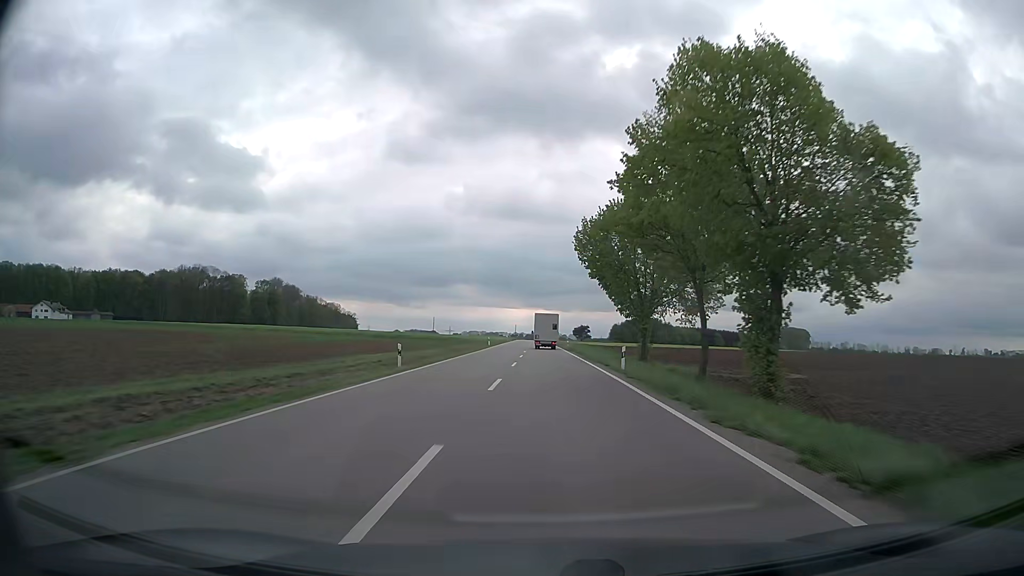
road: secondary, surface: asphalt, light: Day
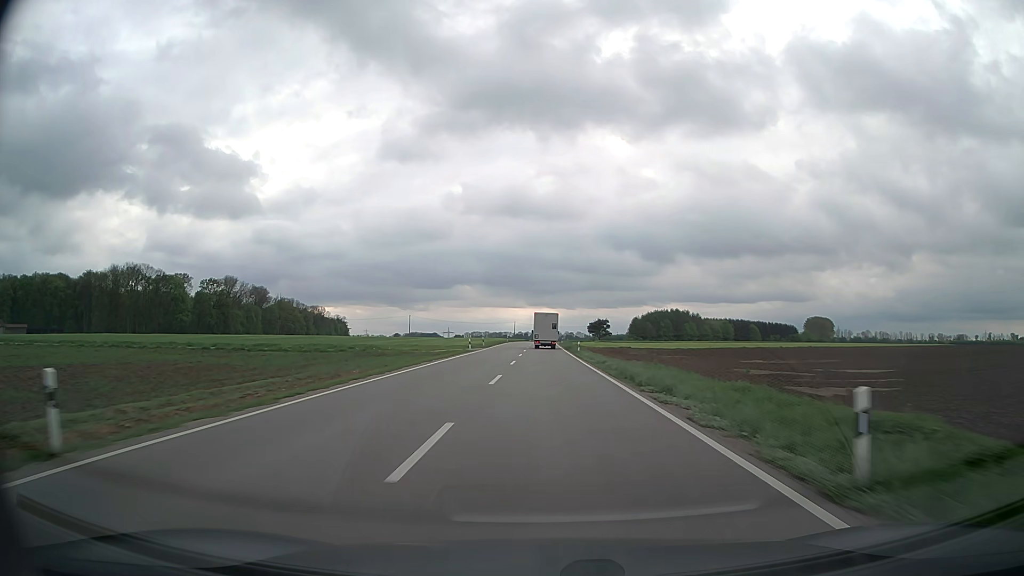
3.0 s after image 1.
(+0.1, +70.1) m; 0°
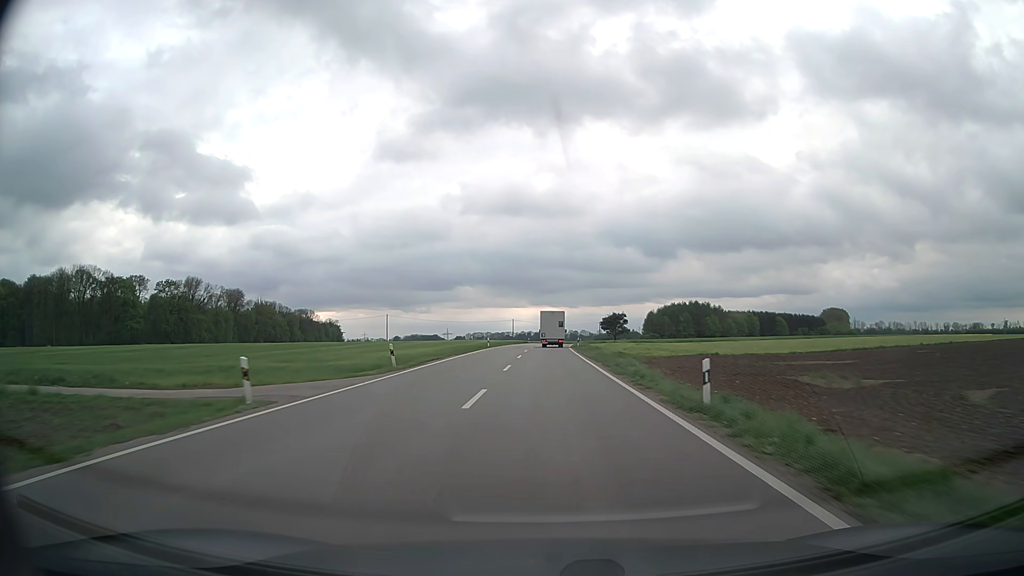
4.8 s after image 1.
(-0.1, +42.1) m; 0°
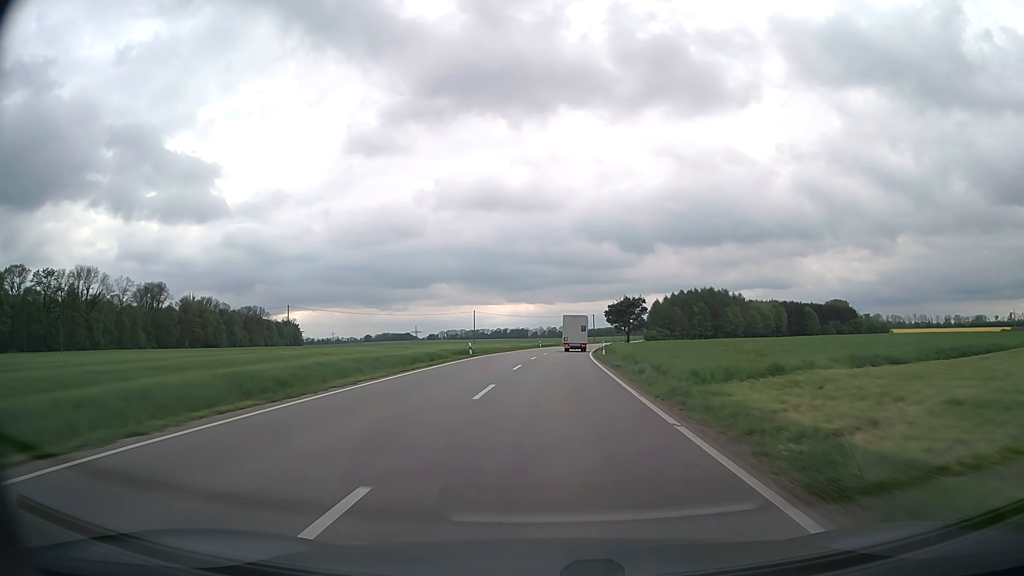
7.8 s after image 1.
(+0.7, +70.2) m; +2°
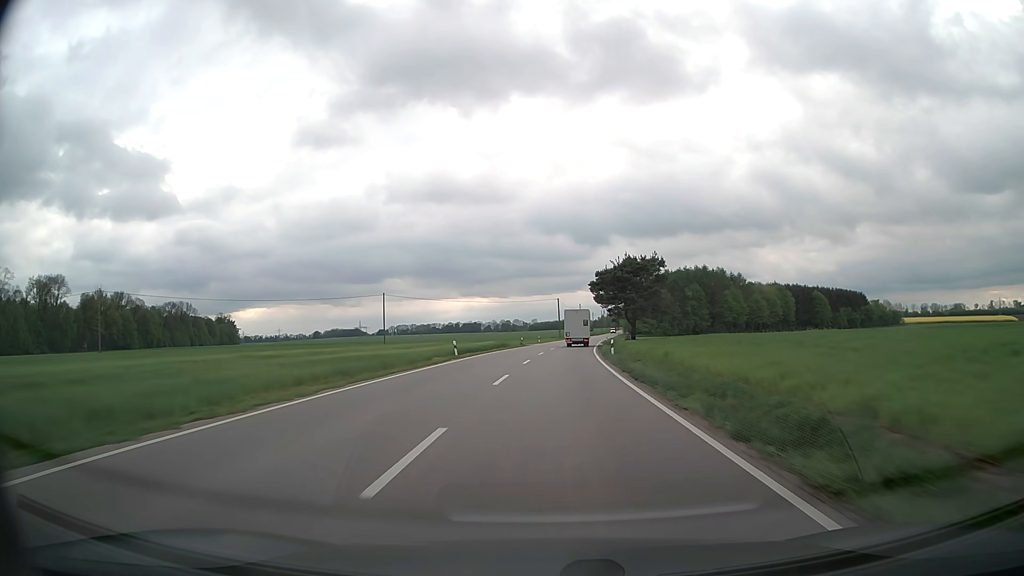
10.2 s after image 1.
(+1.7, +56.3) m; +4°
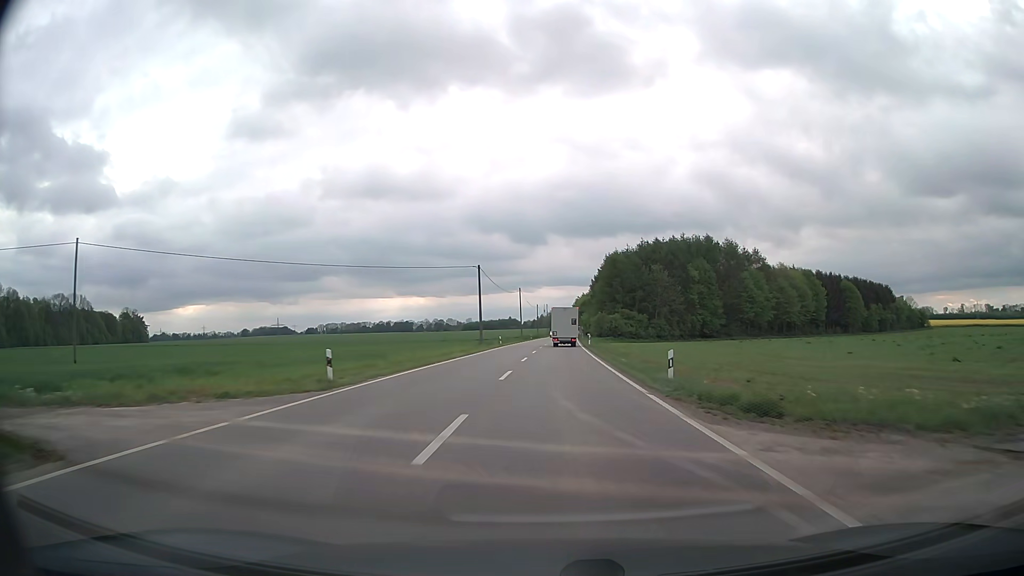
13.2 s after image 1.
(+3.2, +70.5) m; +5°
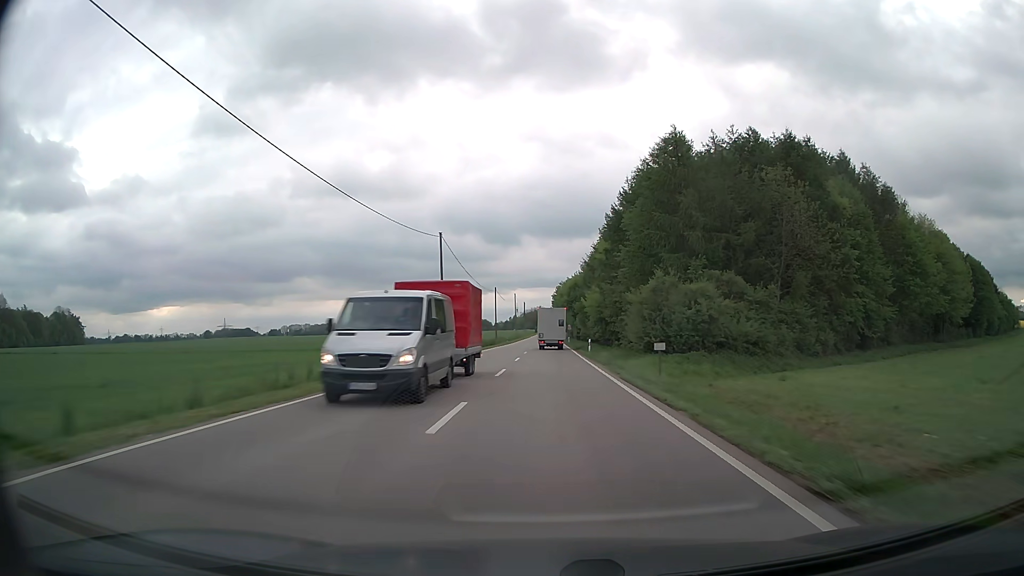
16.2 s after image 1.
(+1.9, +69.8) m; +2°
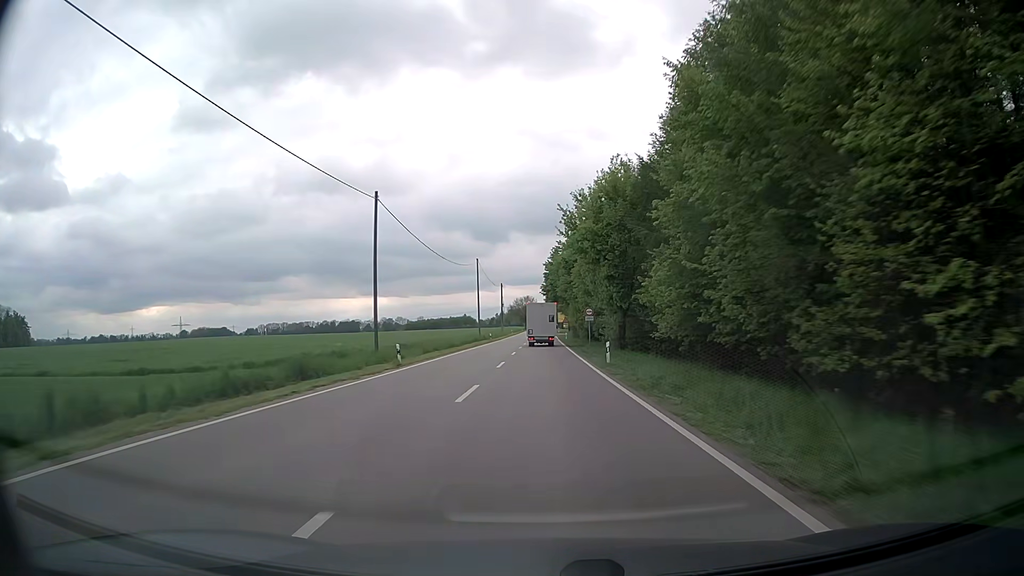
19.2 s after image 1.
(+0.4, +68.2) m; +1°
(0, +10) (0, +20) (0, +30) (0, +40) (0, +50) (0, +60) (0, +70) (0, +80) (0, +90) (0, +100) m
